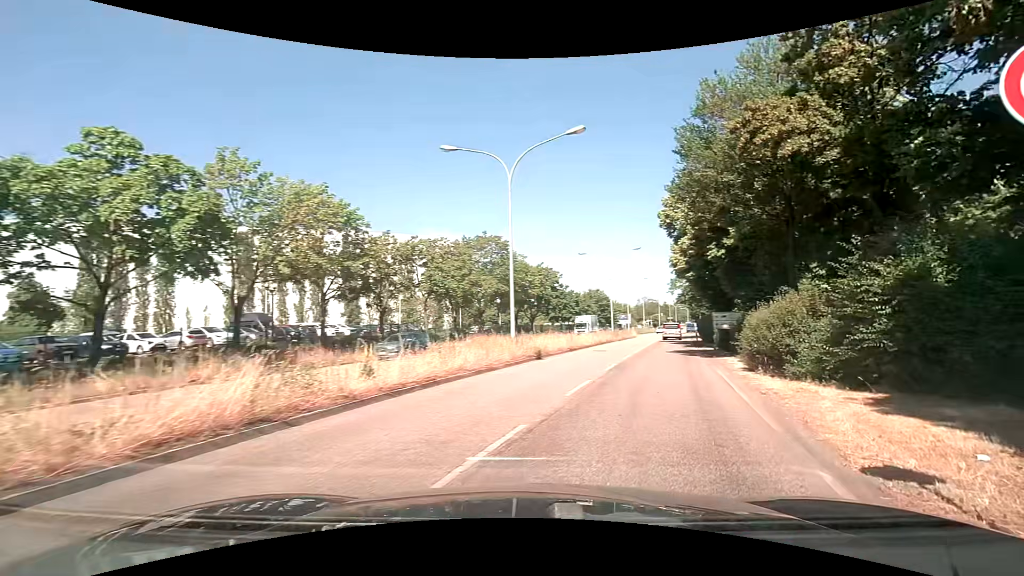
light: Day
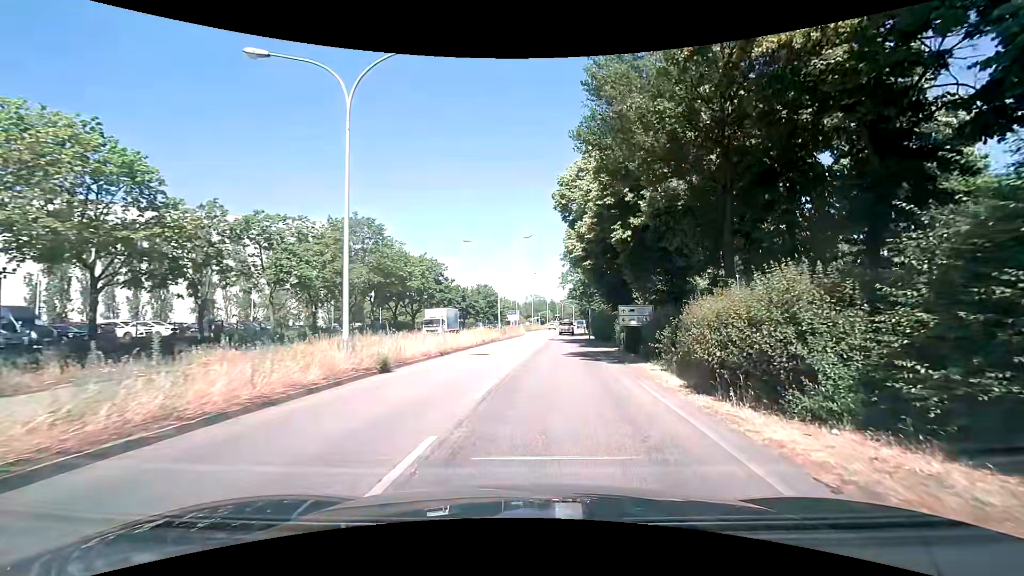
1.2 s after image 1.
(+1.0, +7.0) m; +12°
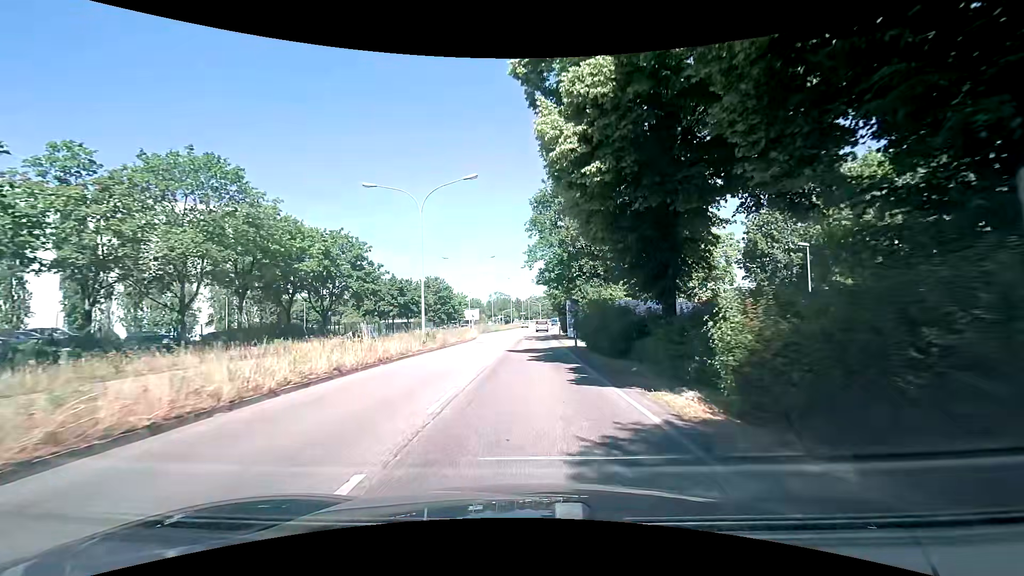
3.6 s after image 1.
(+1.3, +19.8) m; +4°
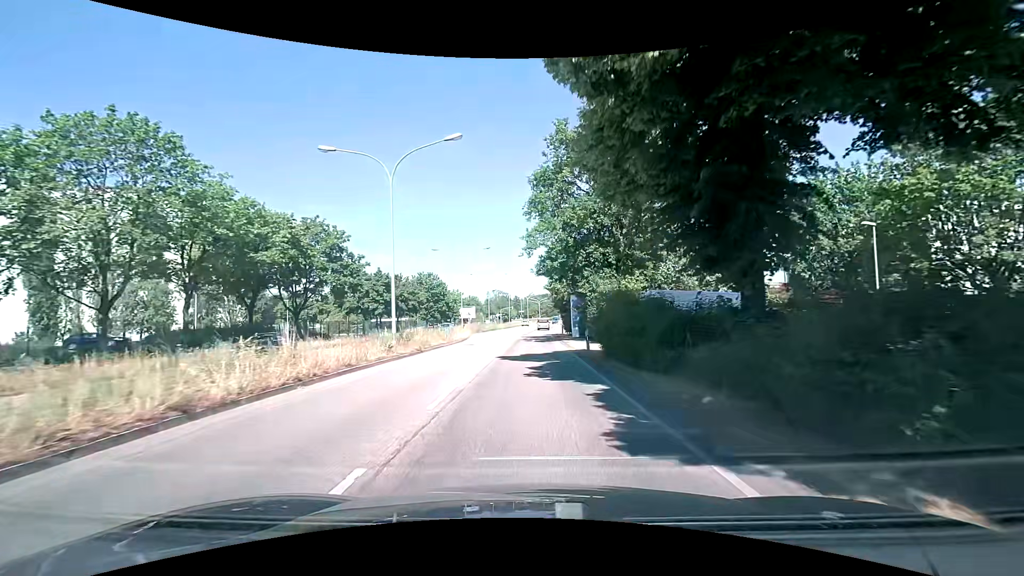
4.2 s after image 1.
(0.0, +6.0) m; 0°
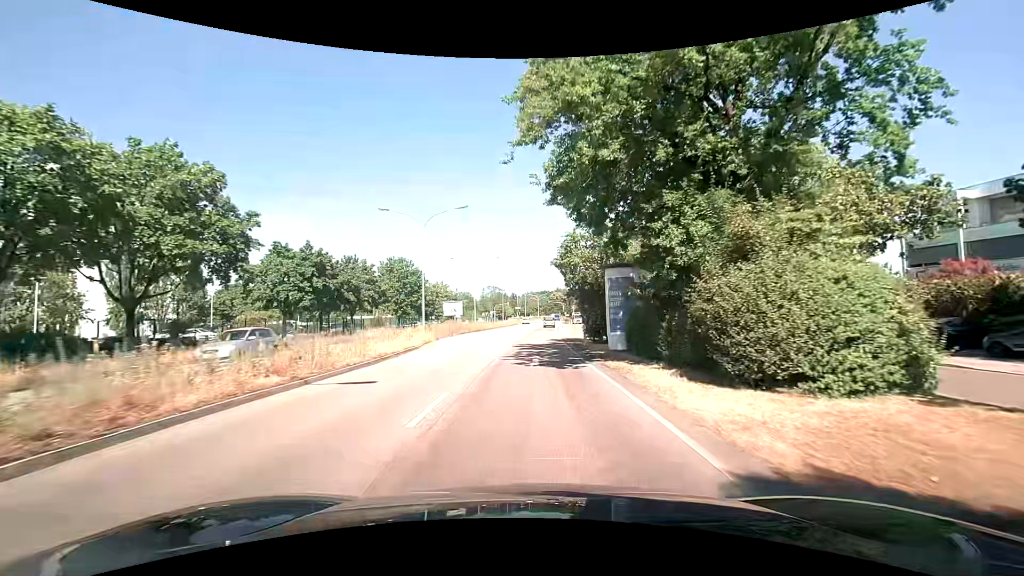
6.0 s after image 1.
(0.0, +19.6) m; +1°
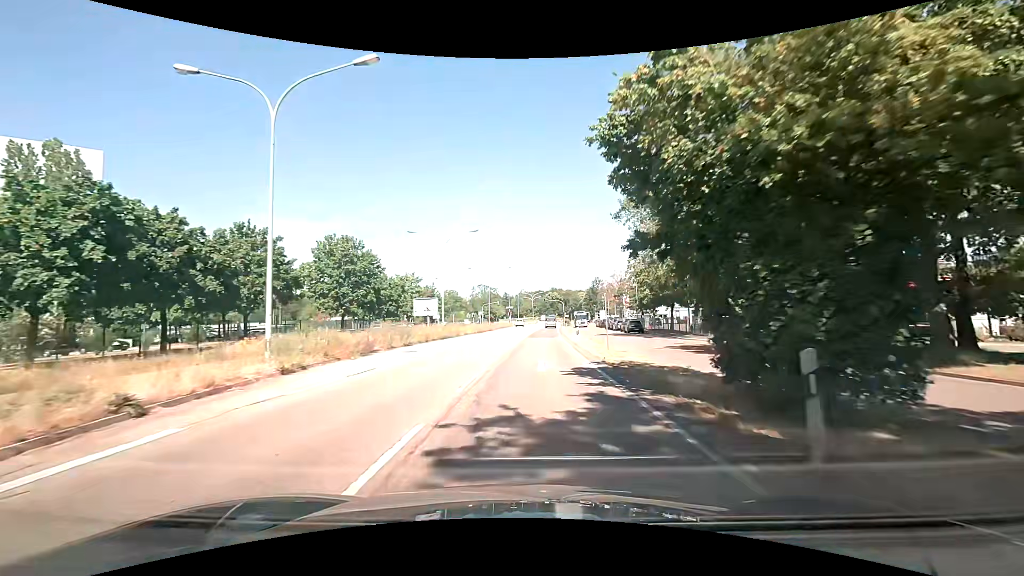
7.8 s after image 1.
(-0.1, +21.1) m; 0°
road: primary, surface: asphalt
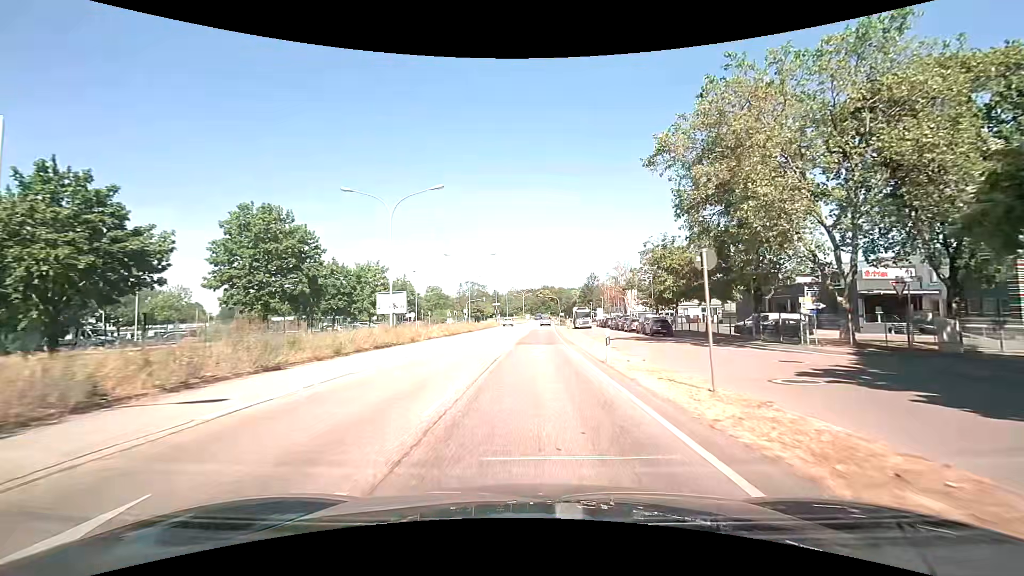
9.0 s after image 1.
(+0.3, +14.5) m; +2°
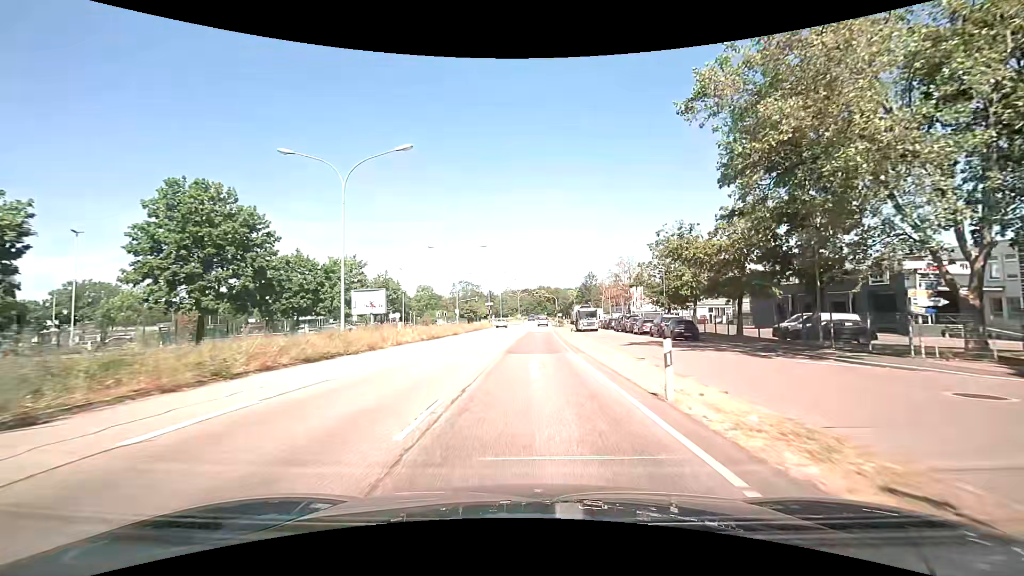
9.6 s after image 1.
(0.0, +7.4) m; 0°
(0, +10) (0, +20) (0, +30) (+1, +40) (+1, +50) (+1, +60) (+2, +70) (+2, +80) (+2, +90) (+3, +100) m
